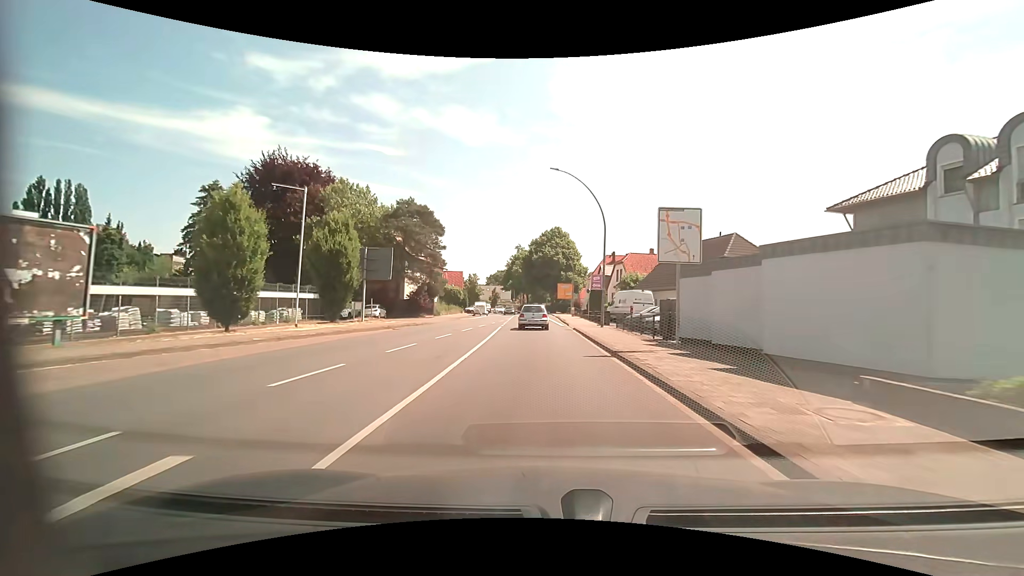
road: primary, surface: asphalt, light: Day
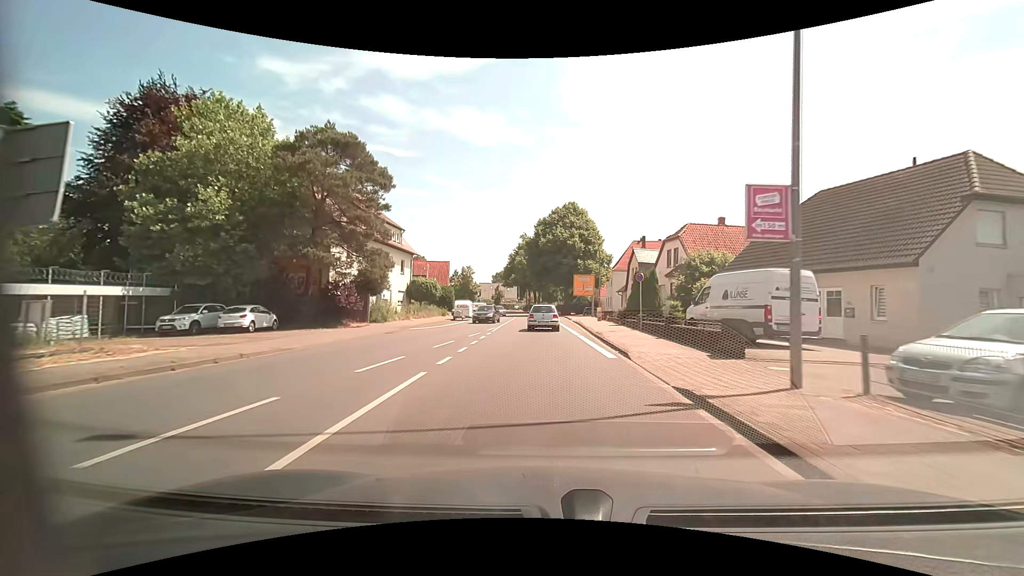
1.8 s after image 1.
(-0.1, +22.3) m; -1°
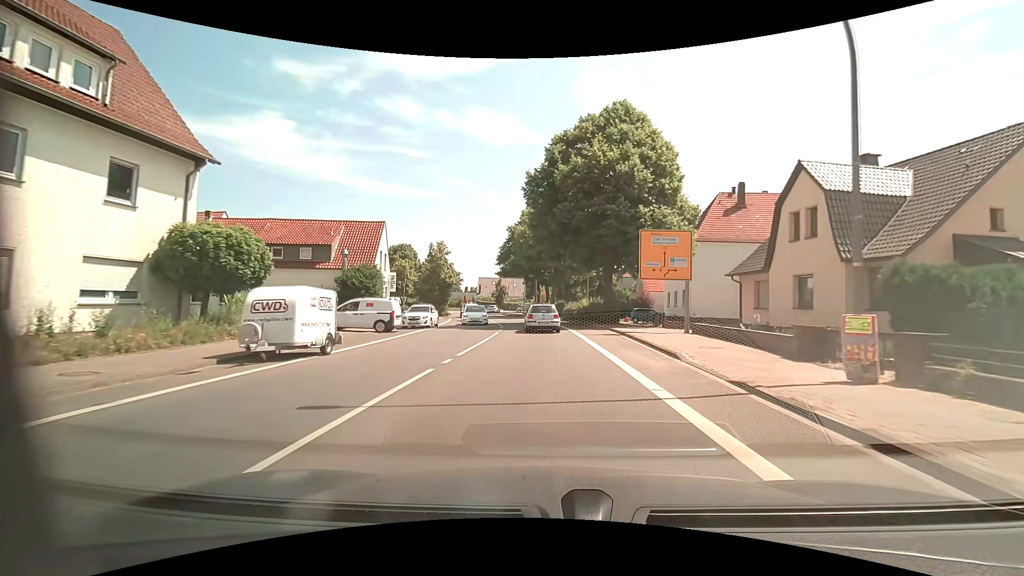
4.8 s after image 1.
(-0.6, +35.5) m; -2°
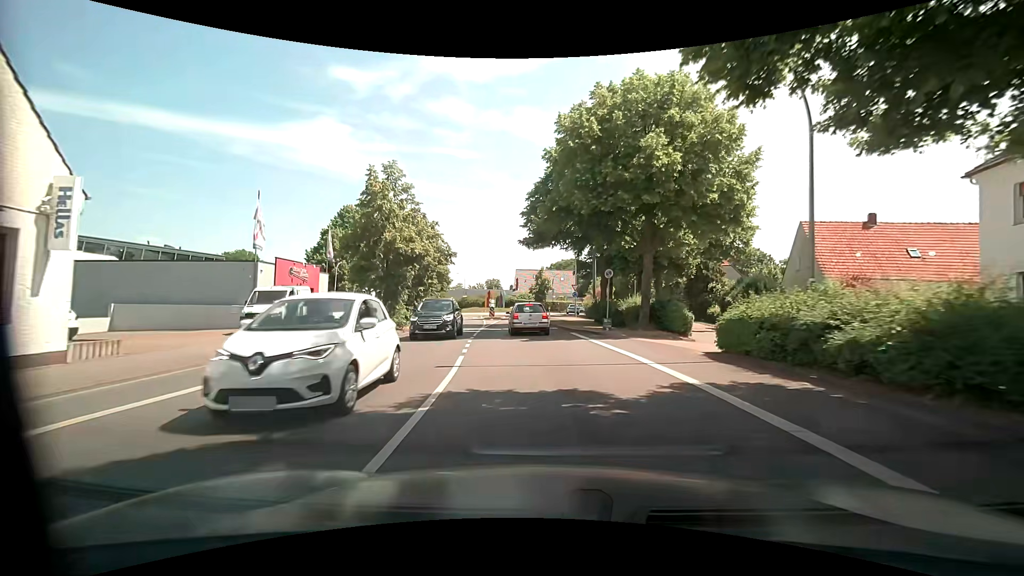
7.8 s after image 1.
(-1.2, +32.8) m; -6°
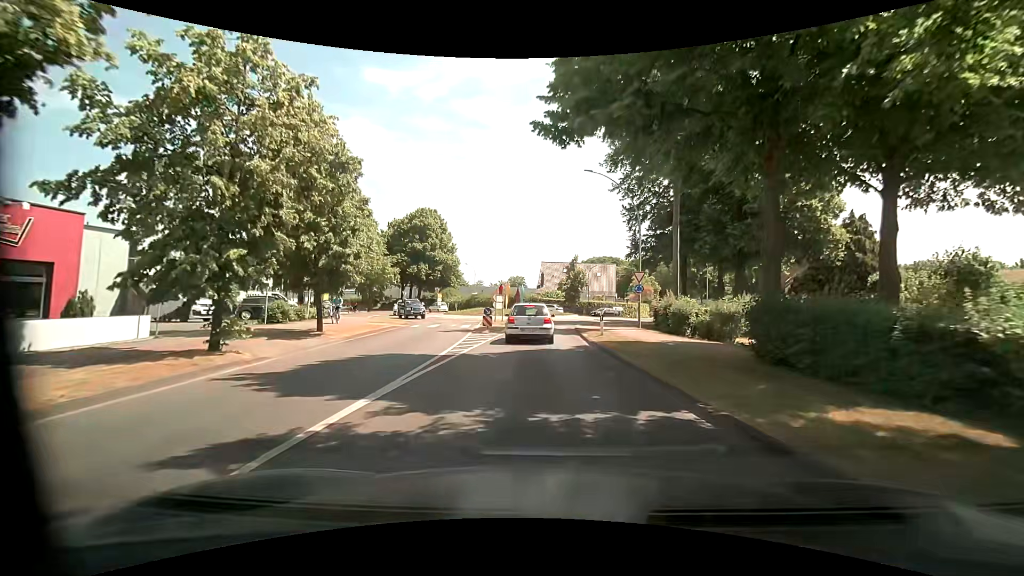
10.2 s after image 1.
(-0.5, +22.1) m; -2°
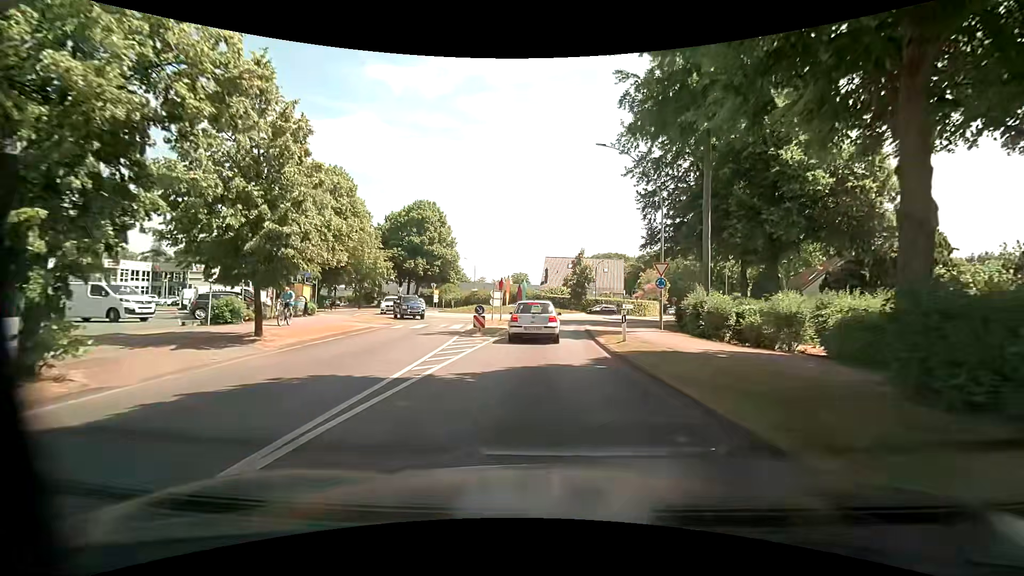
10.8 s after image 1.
(-0.1, +4.6) m; -1°
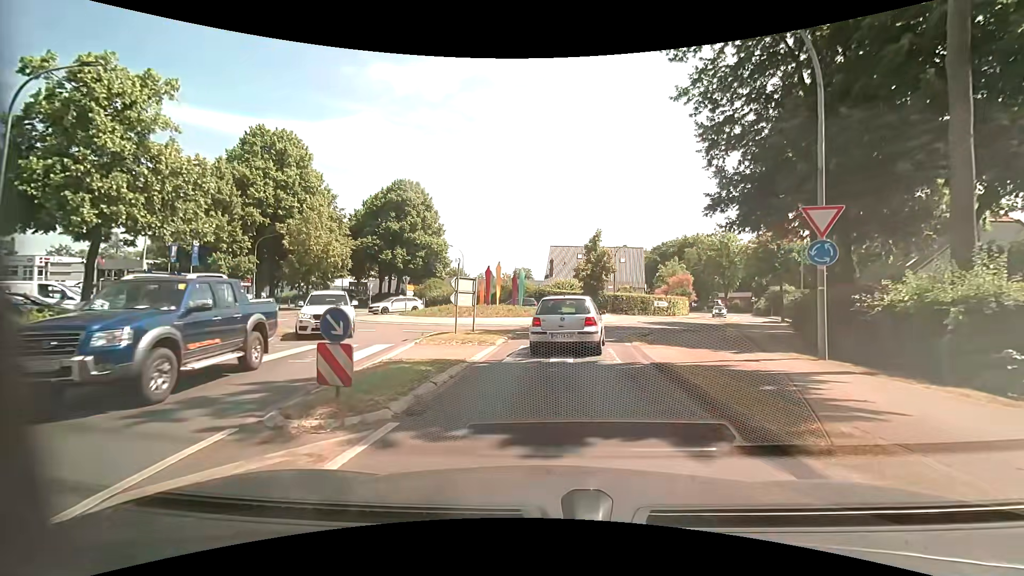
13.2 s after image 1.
(+0.2, +14.1) m; +2°
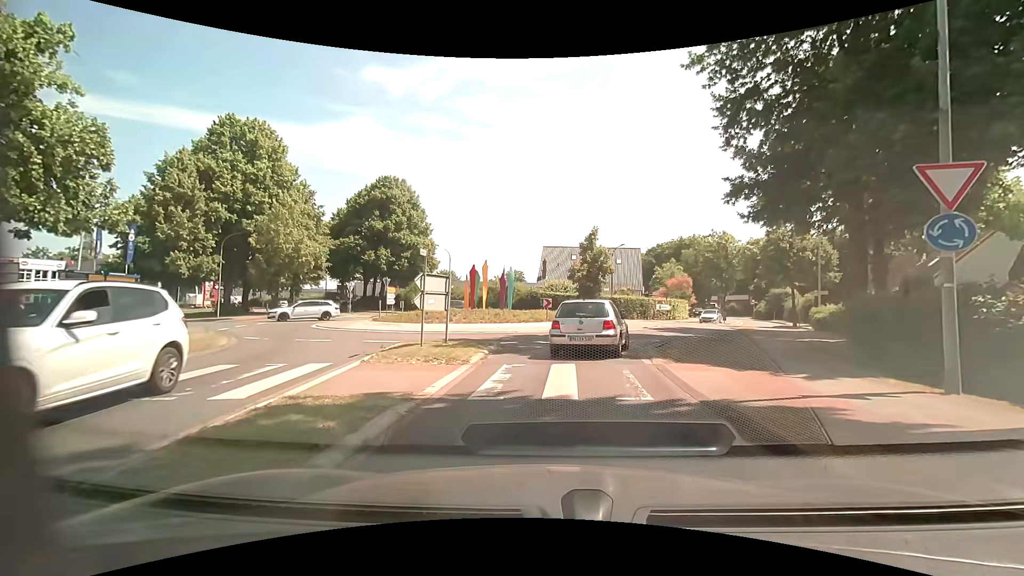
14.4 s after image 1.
(-0.1, +3.7) m; -1°
